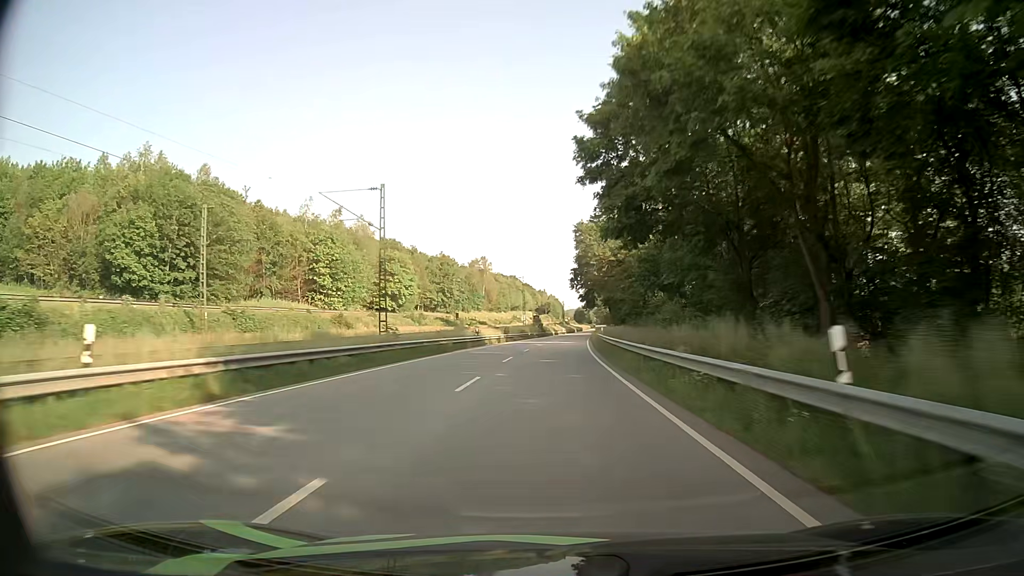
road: primary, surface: asphalt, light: Day
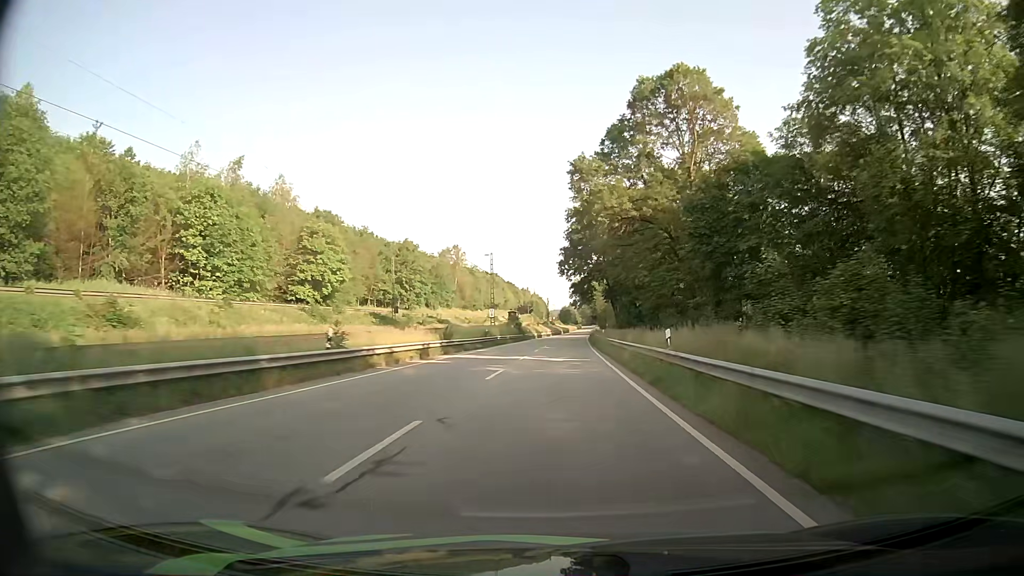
(+0.4, +32.6) m; +2°
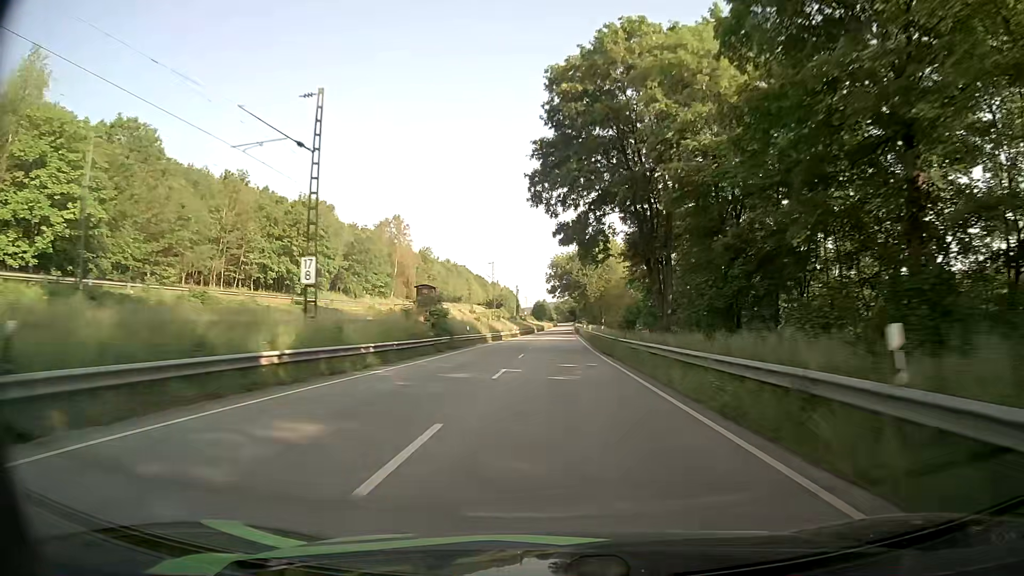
(+0.9, +49.7) m; +2°
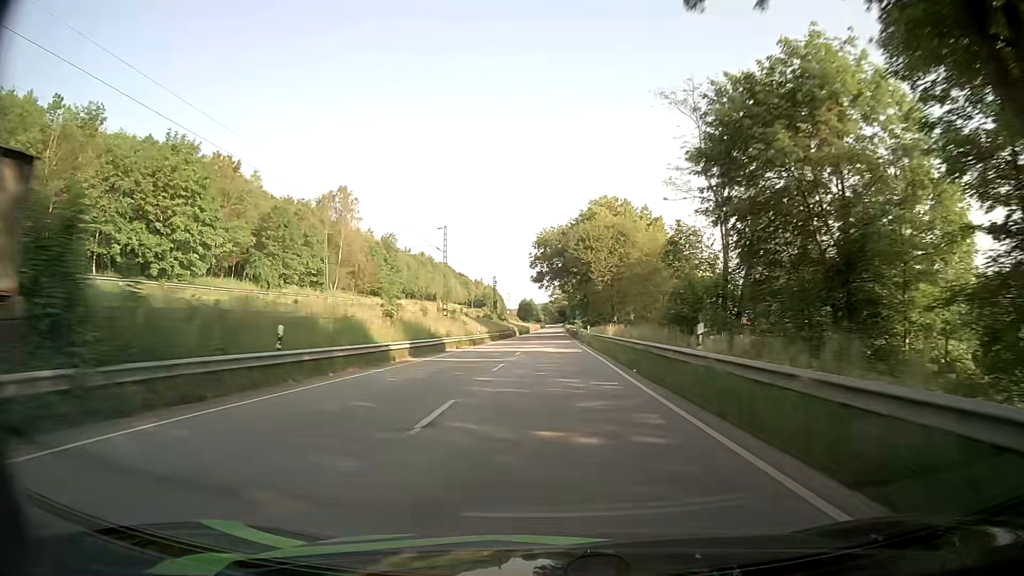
(+0.5, +33.8) m; +1°
(0, +10) (0, +20) (0, +30) (0, +40) (0, +50) (0, +60) (0, +70) (0, +80) (0, +90) (+1, +100) m
